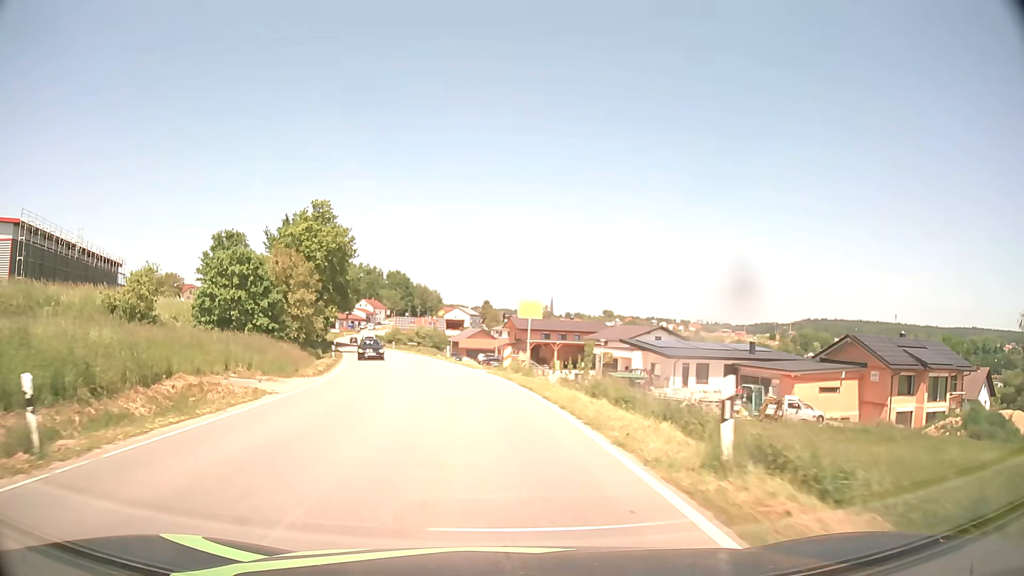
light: Day
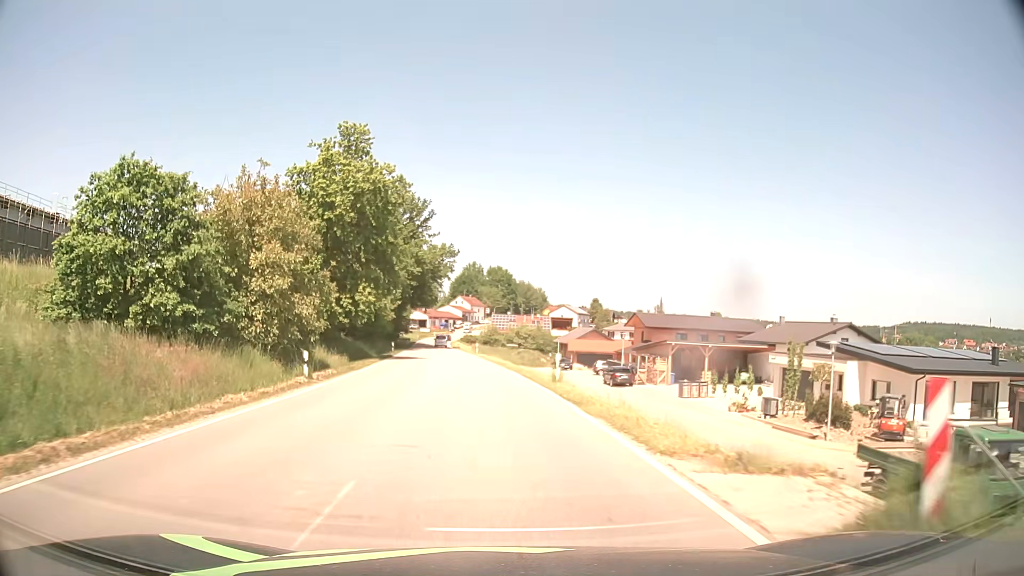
(-2.1, +25.6) m; -9°
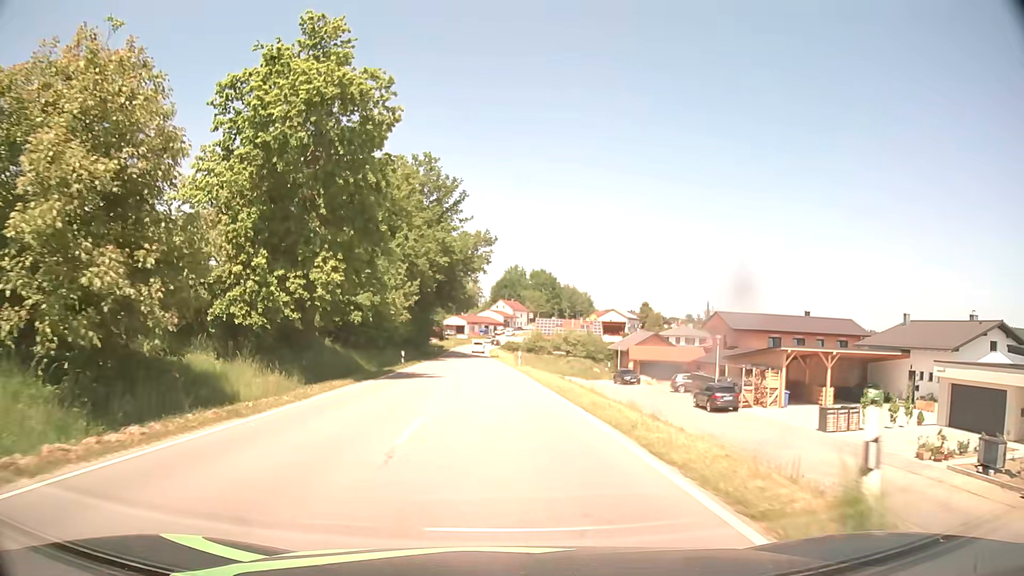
(-0.6, +17.0) m; -4°
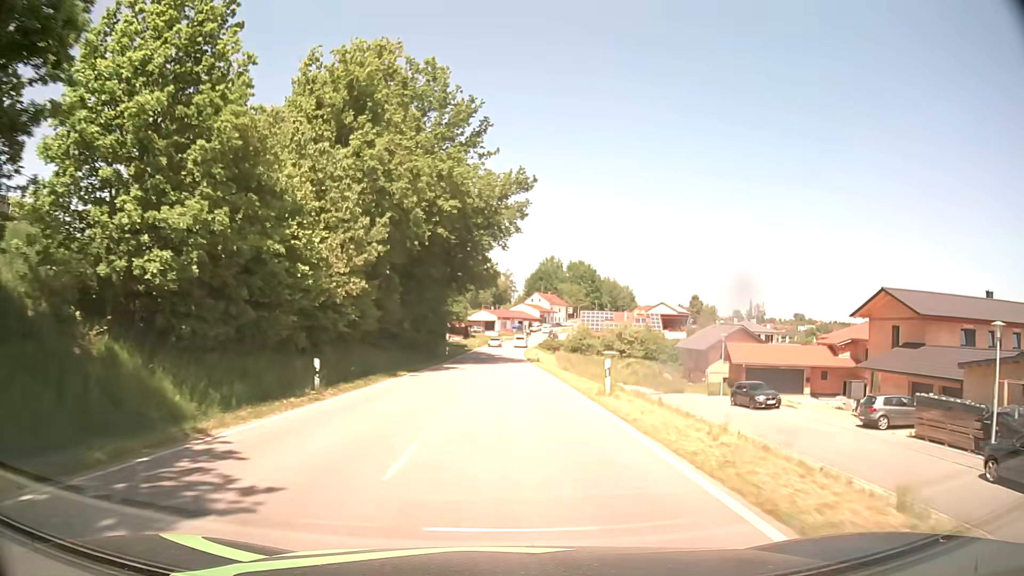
(-0.7, +26.6) m; -3°
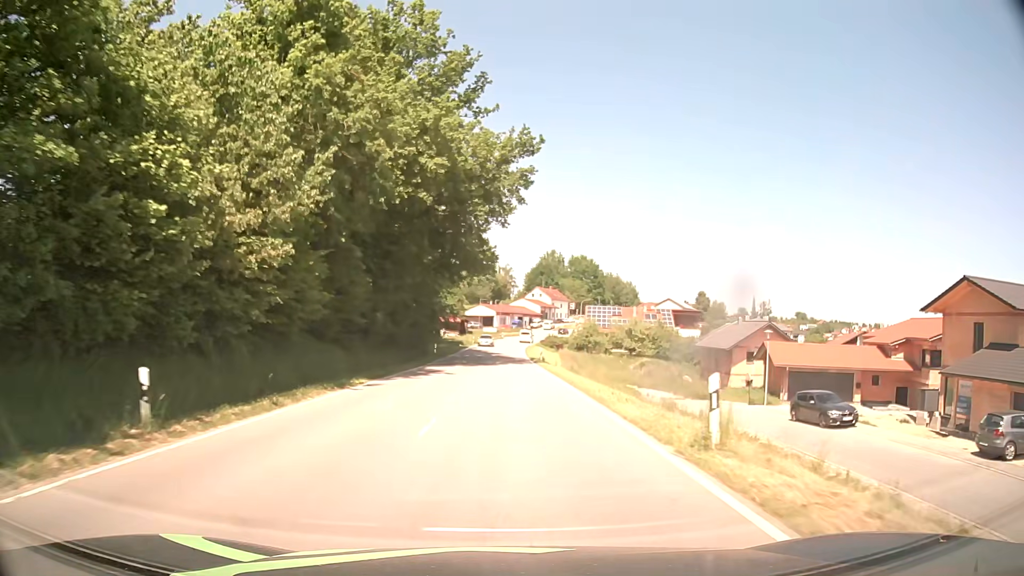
(0.0, +9.0) m; 0°
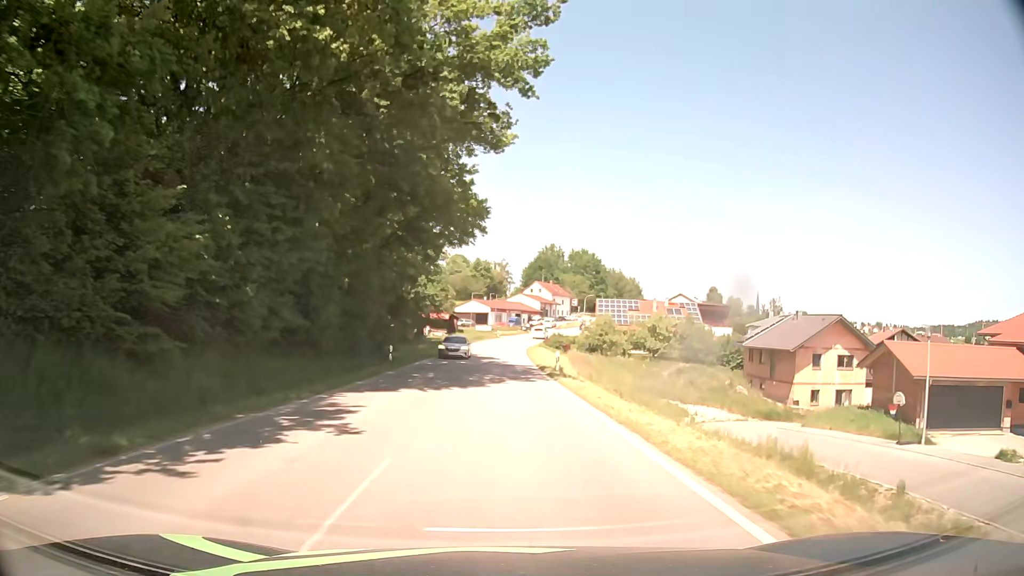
(+0.1, +17.5) m; 0°
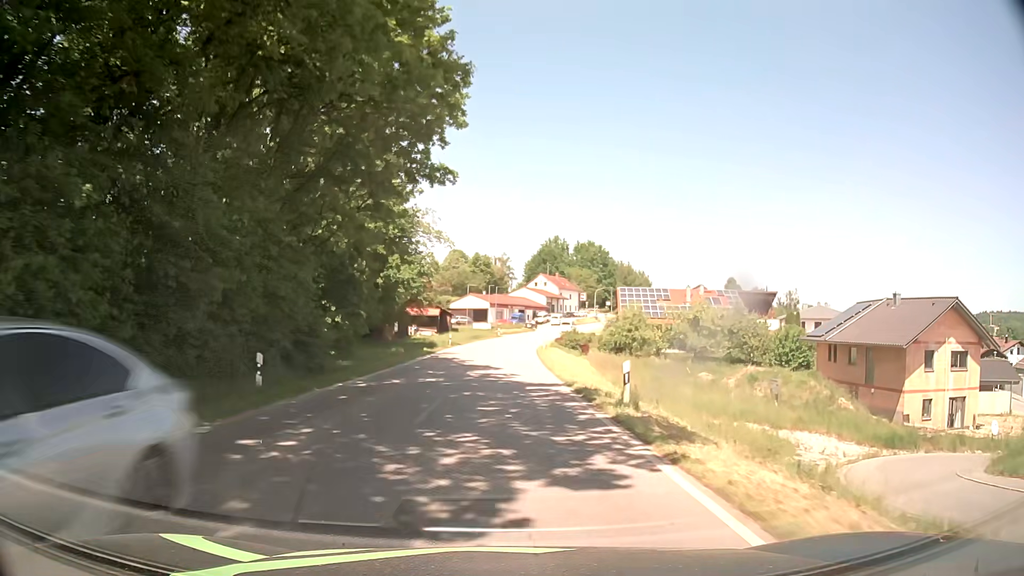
(+0.1, +16.9) m; +1°
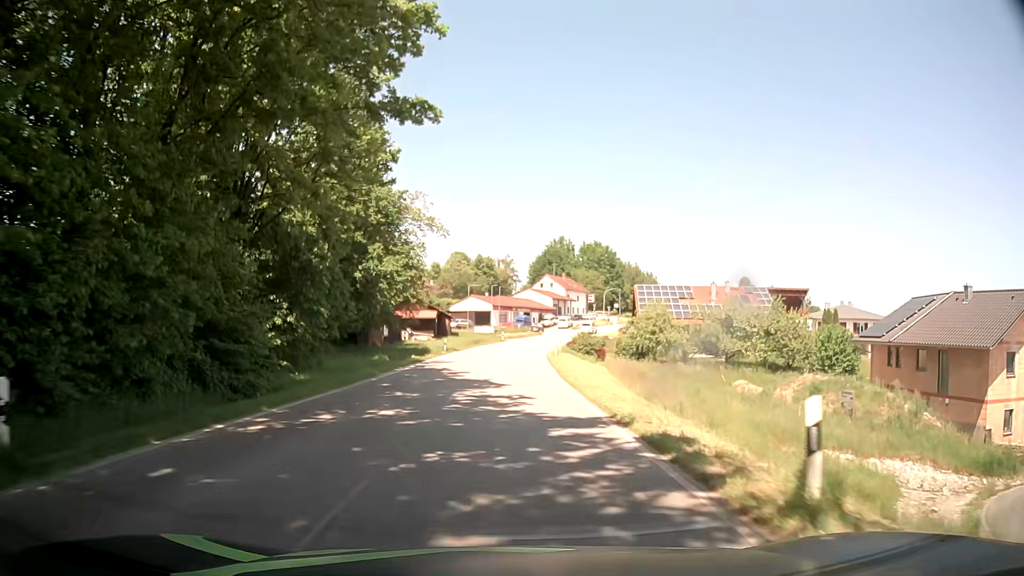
(-0.1, +8.2) m; -1°
(0, +10) (0, +20) (0, +30) (0, +40) (+1, +50) (+1, +60) (+2, +70) (+4, +80) (+6, +90) (+8, +99) m
